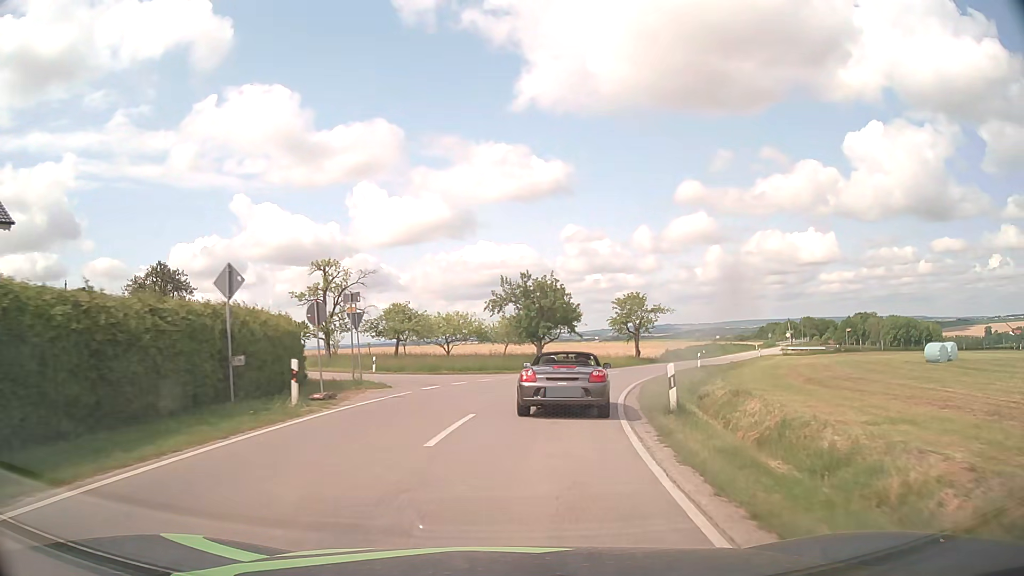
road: tertiary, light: Day
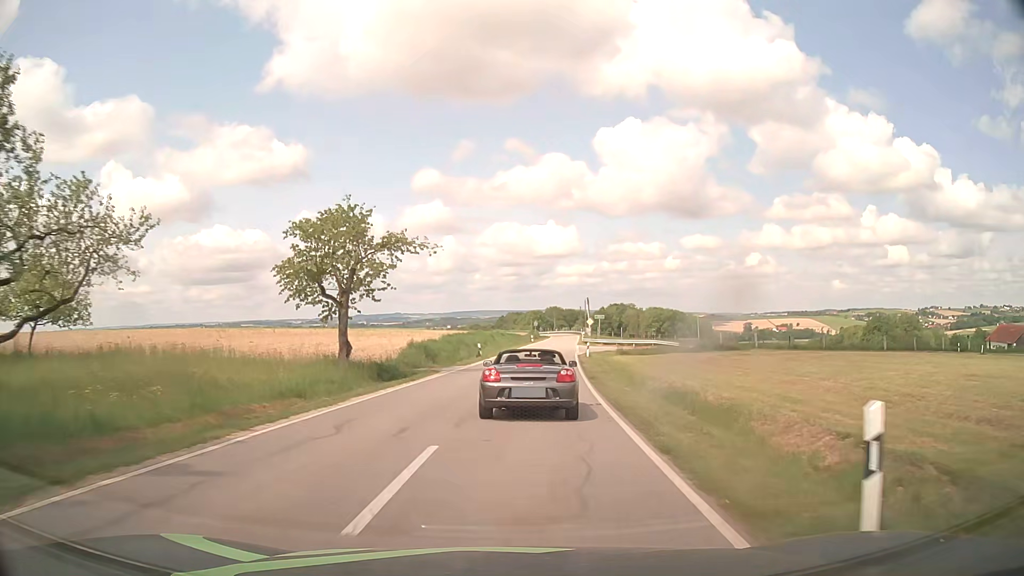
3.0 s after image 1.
(+7.7, +38.8) m; +23°
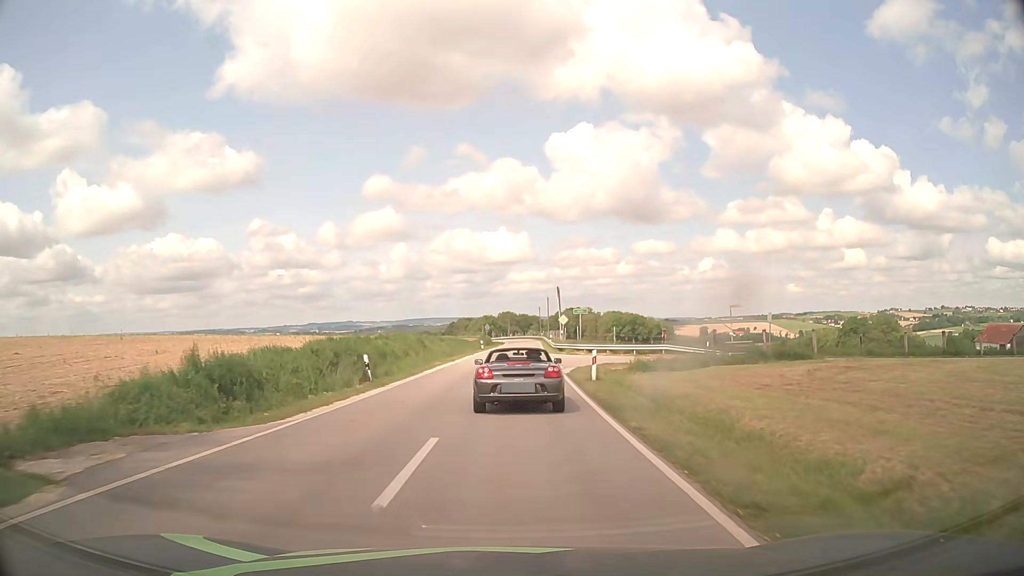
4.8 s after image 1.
(+1.2, +23.5) m; +4°
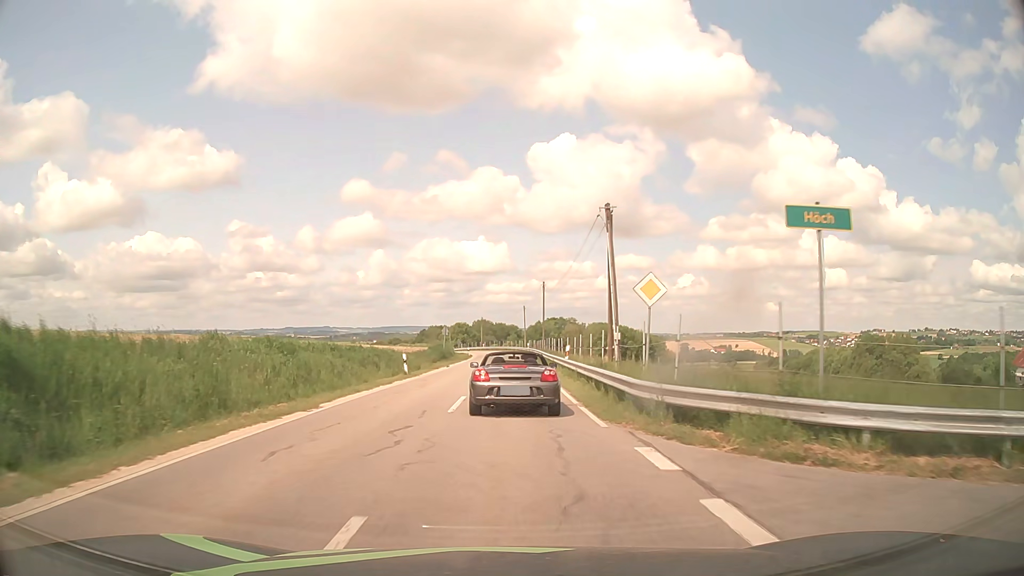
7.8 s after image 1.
(+0.9, +40.5) m; +2°
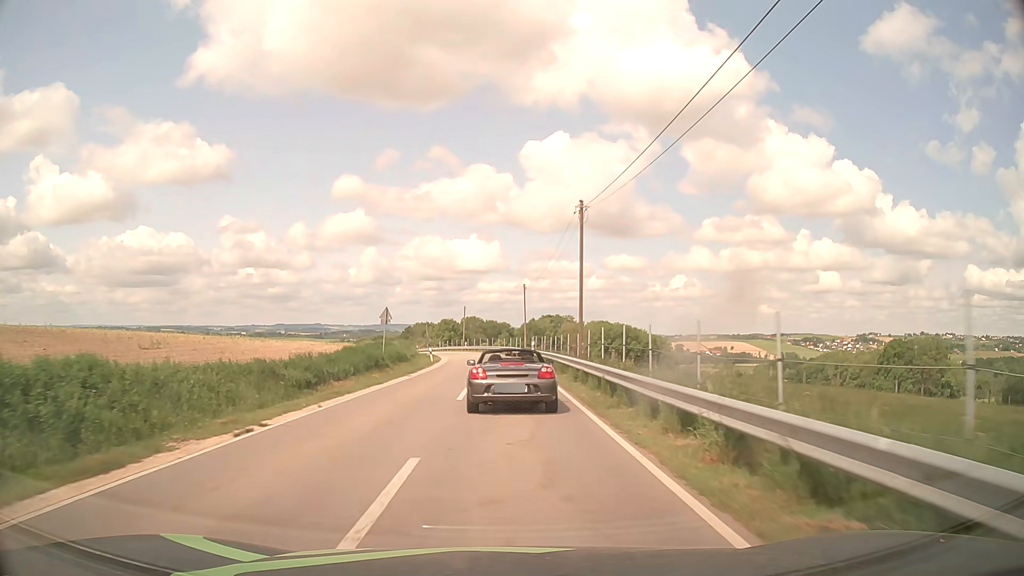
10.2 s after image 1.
(+0.2, +33.7) m; +1°
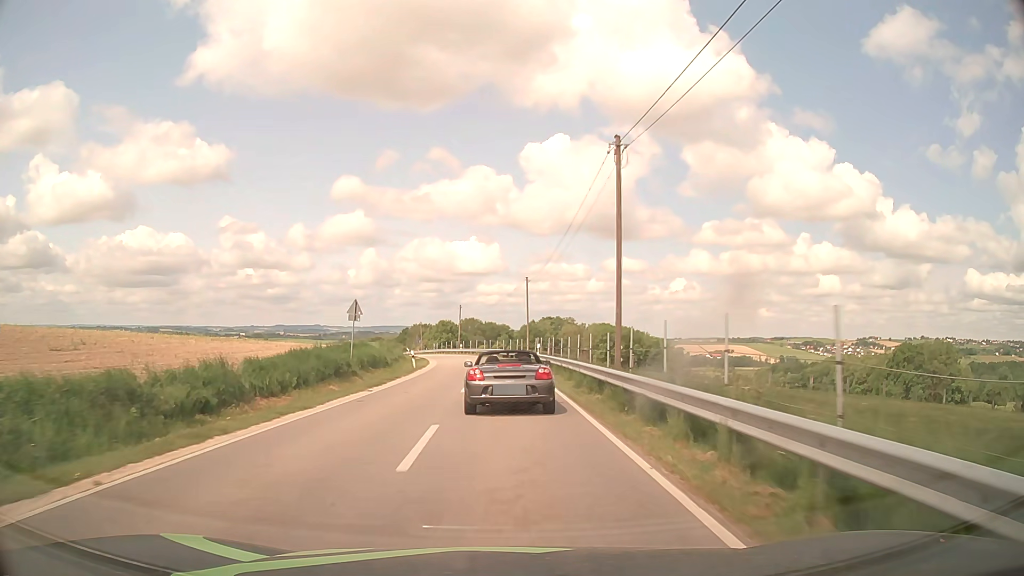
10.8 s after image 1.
(0.0, +8.7) m; 0°
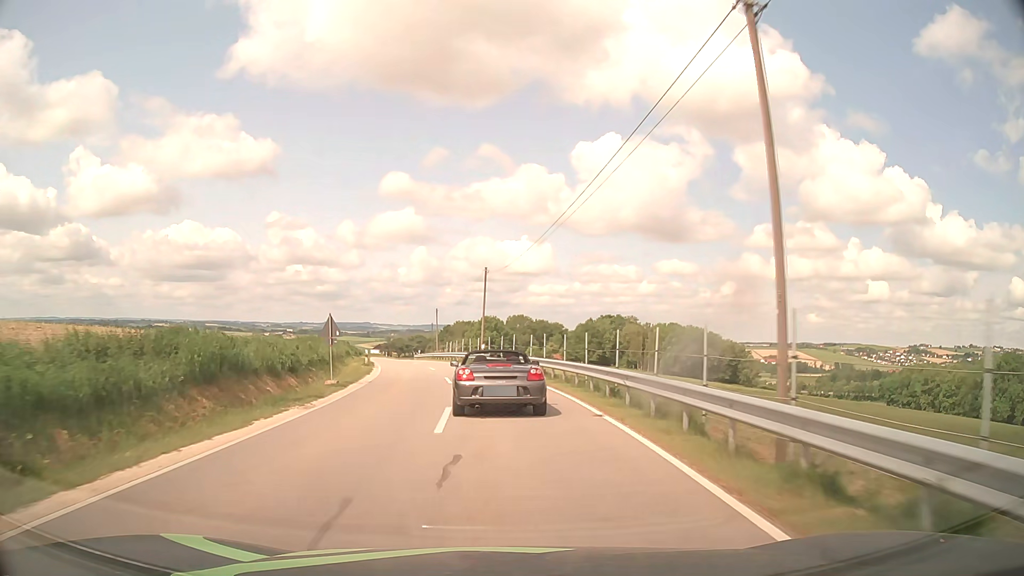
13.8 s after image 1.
(-1.0, +45.1) m; -4°
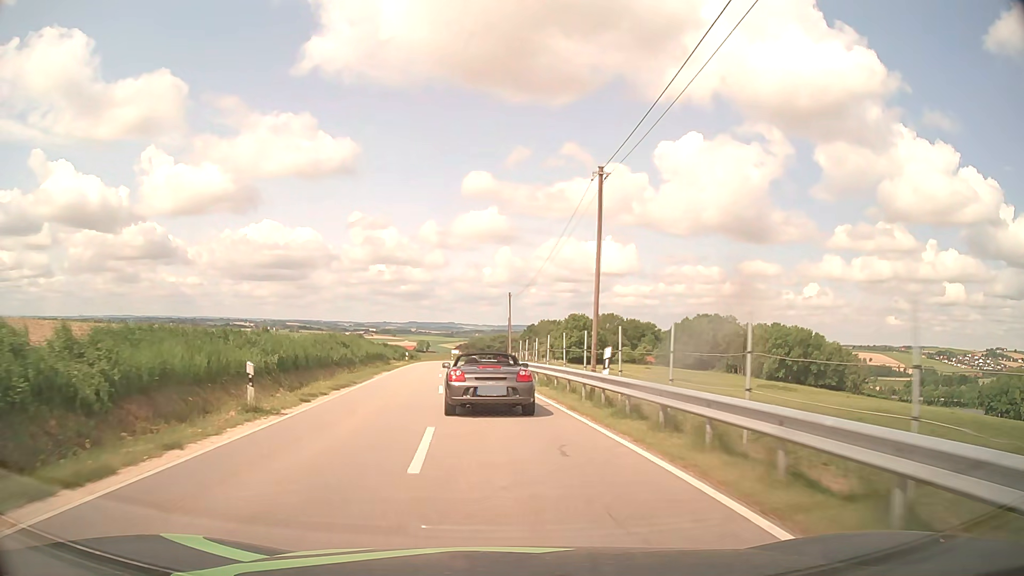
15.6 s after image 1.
(-1.5, +27.4) m; -7°
(0, +10) (-1, +20) (-2, +30) (-3, +40) (-4, +50) (-5, +60) (-5, +70) (-5, +80) (-6, +90) (-5, +100) m
